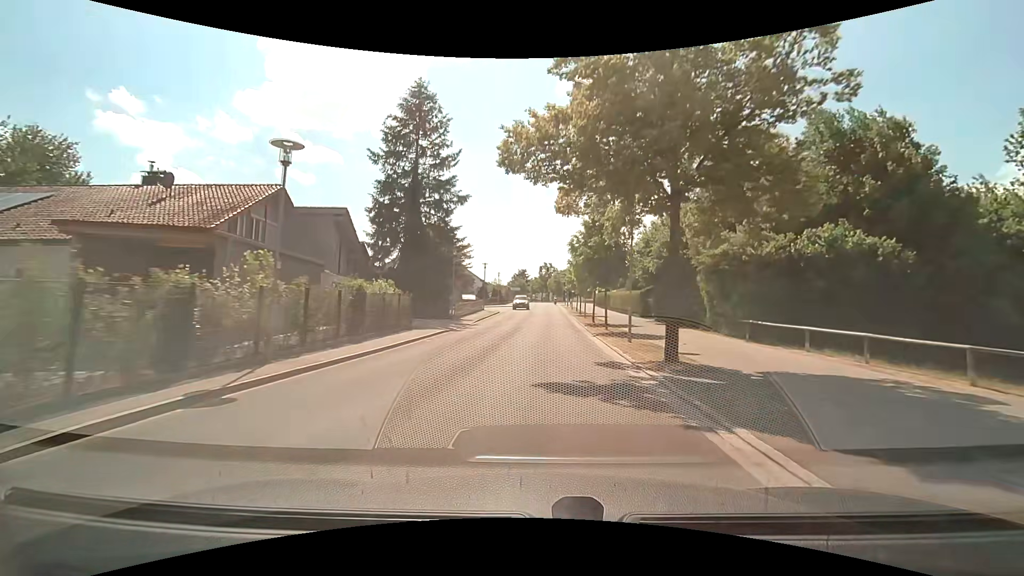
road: tertiary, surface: asphalt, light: Day
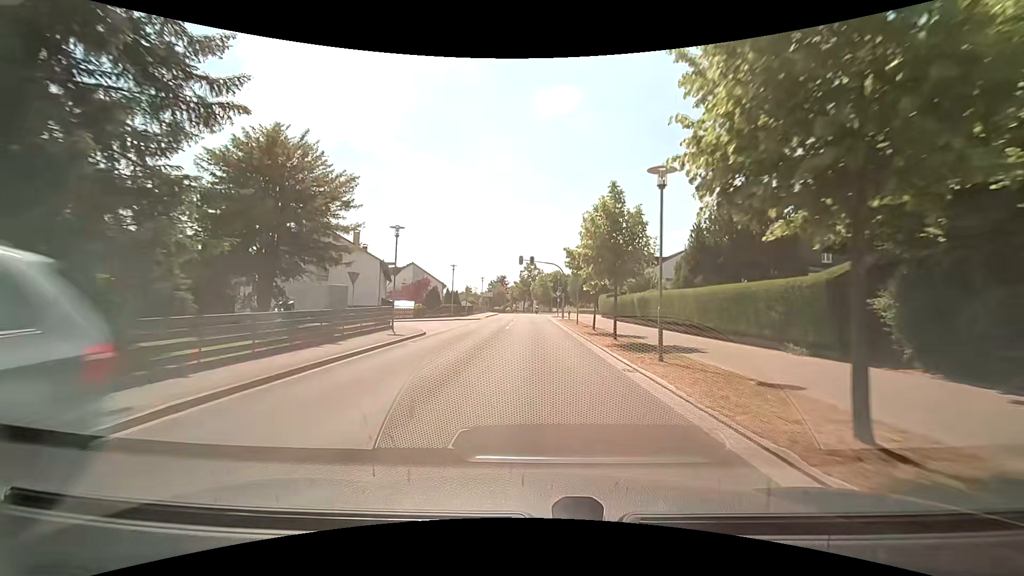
(+0.3, +29.0) m; +2°
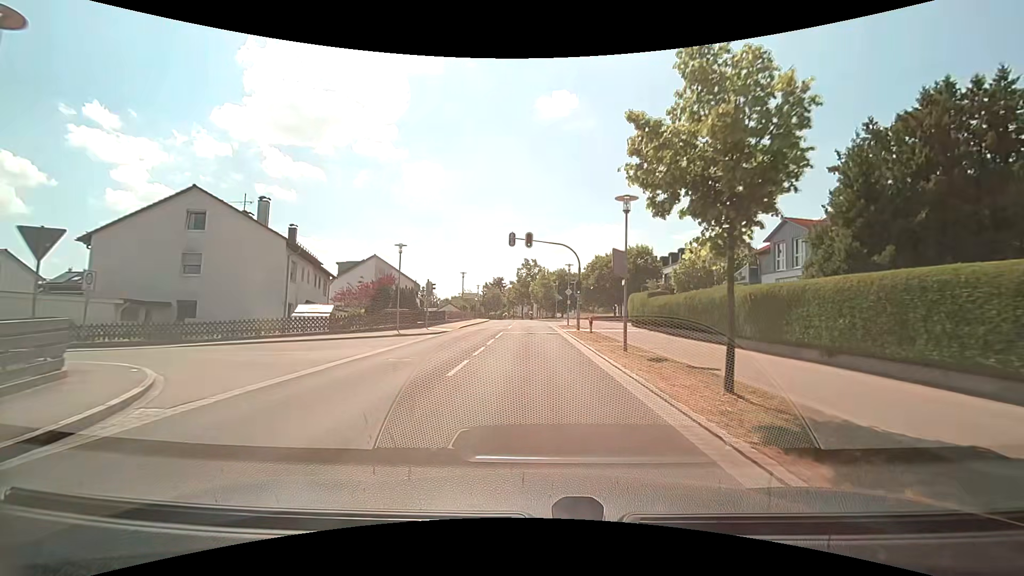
(+0.2, +18.5) m; 0°
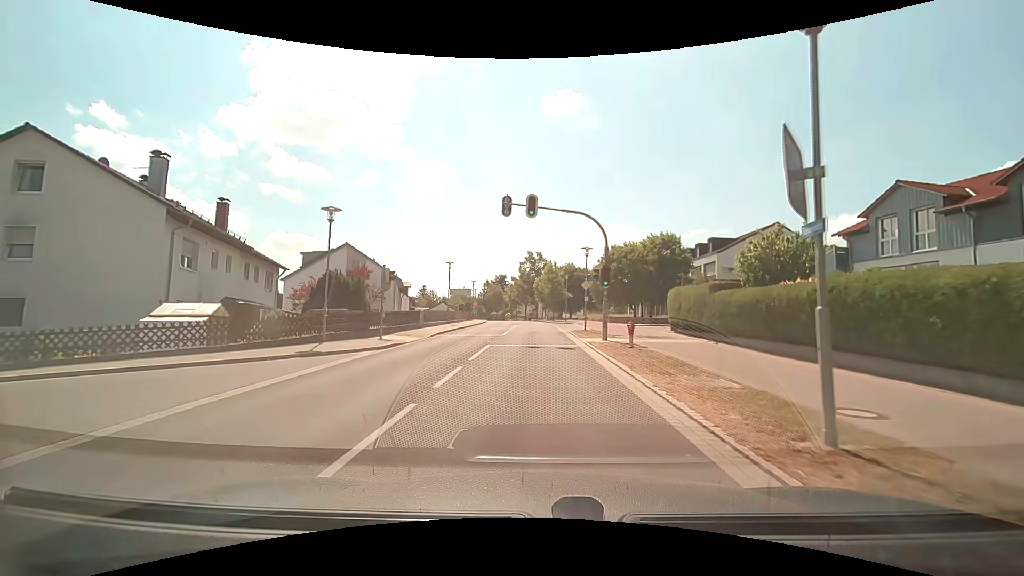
(0.0, +10.5) m; 0°
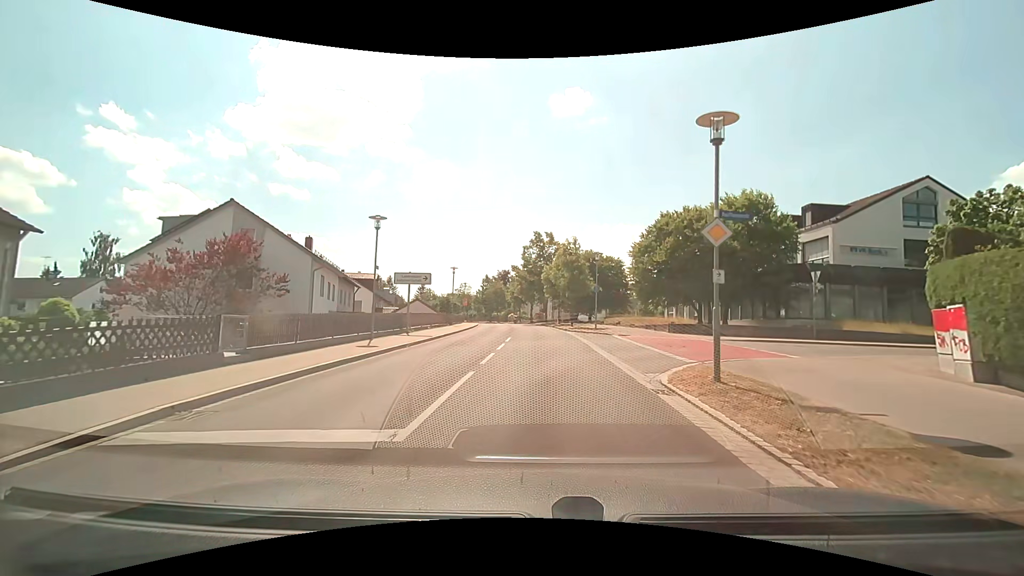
(-0.2, +20.1) m; -1°
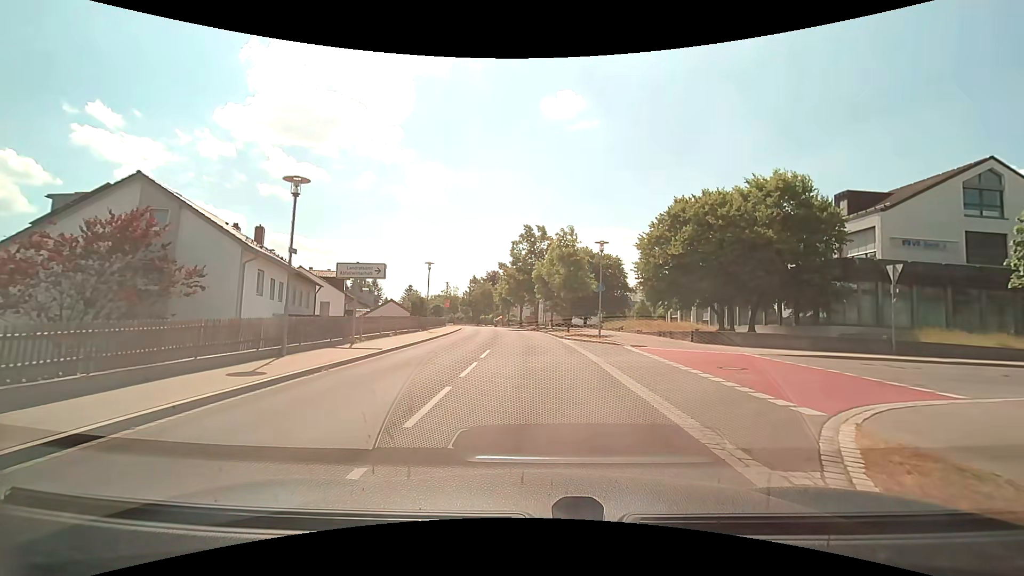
(0.0, +6.4) m; 0°
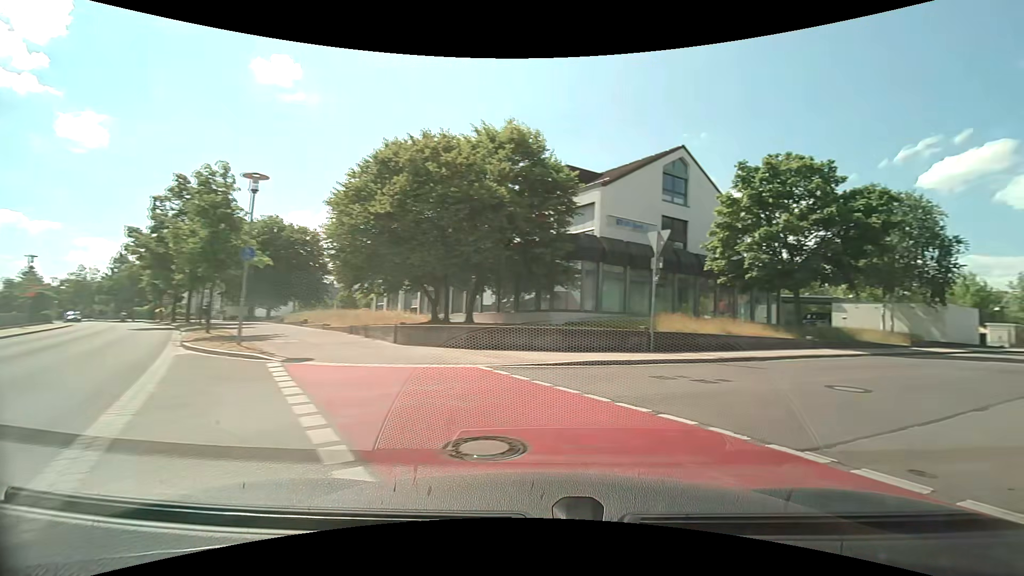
(+1.9, +9.7) m; +29°
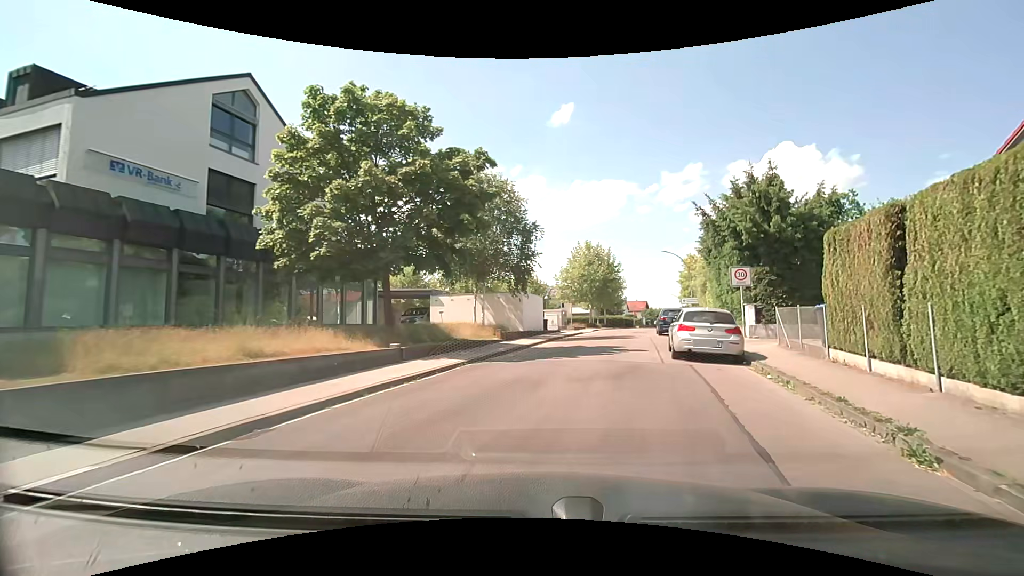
(+4.0, +8.4) m; +43°
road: residential
(+1, +10) (+2, +20) (+5, +30) (+8, +39) (+12, +48) (+15, +58) (+17, +67) (+20, +77) (+23, +87) (+26, +96) m
